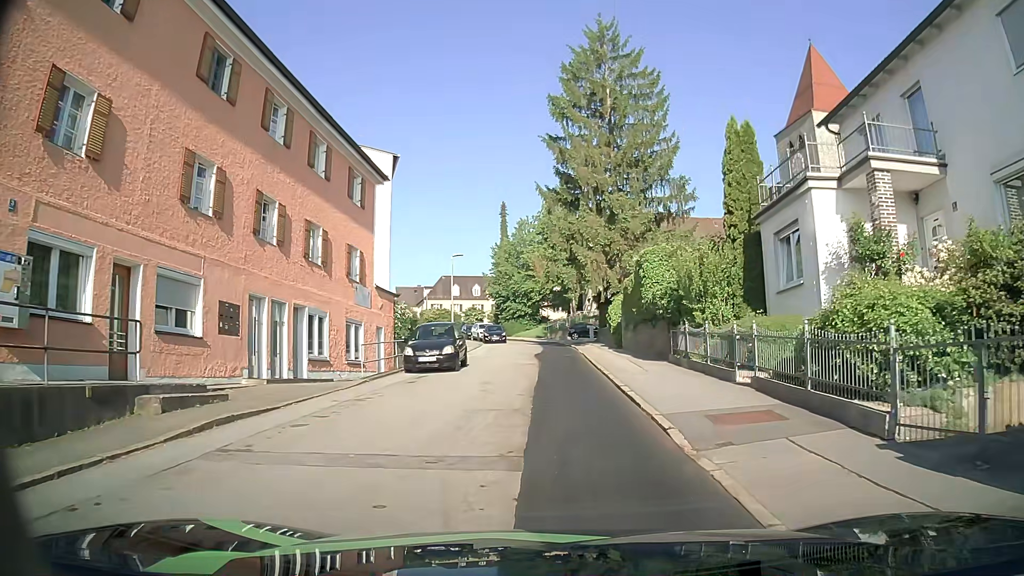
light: Day
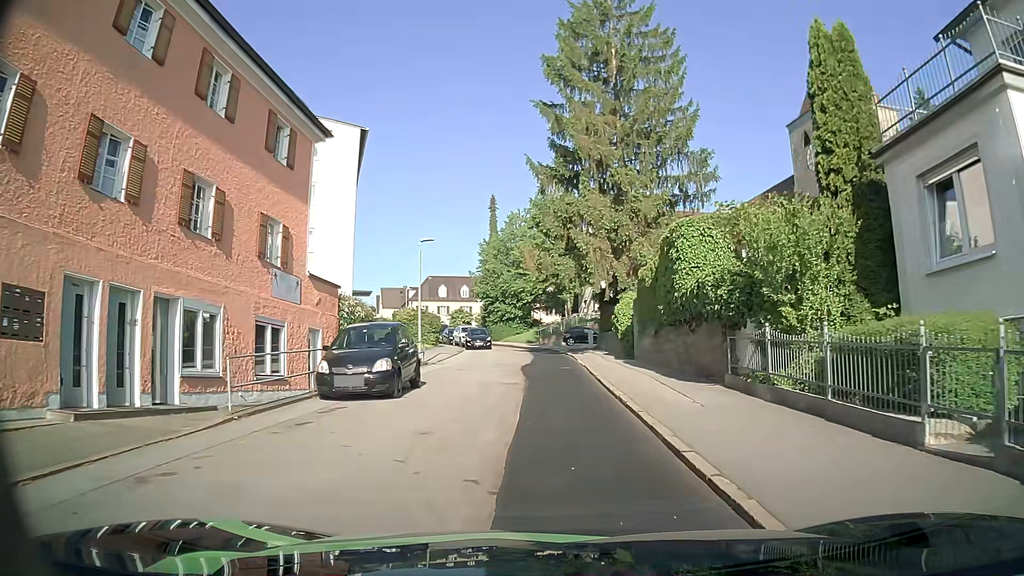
(0.0, +7.3) m; +1°
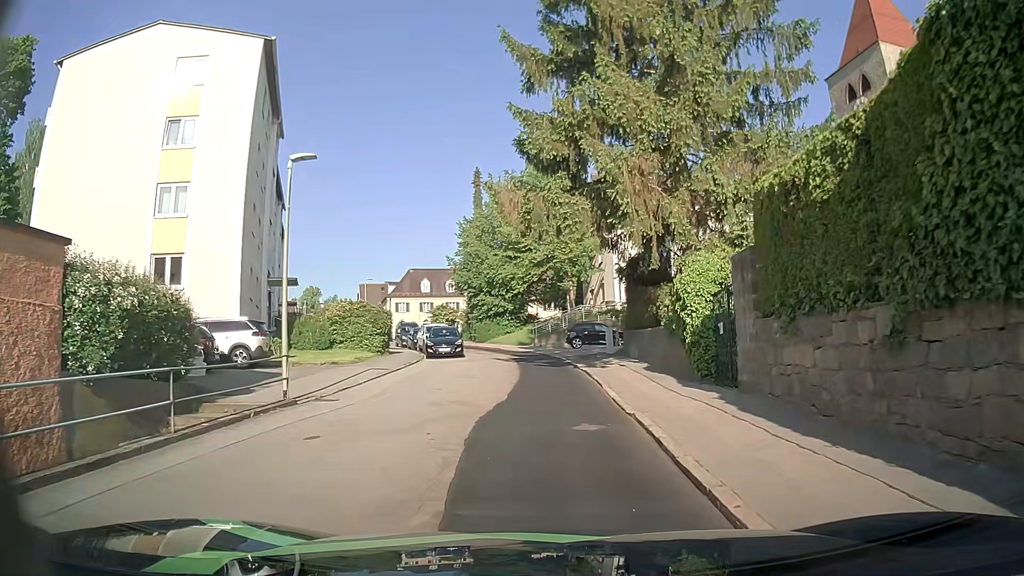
(-0.1, +14.4) m; 0°
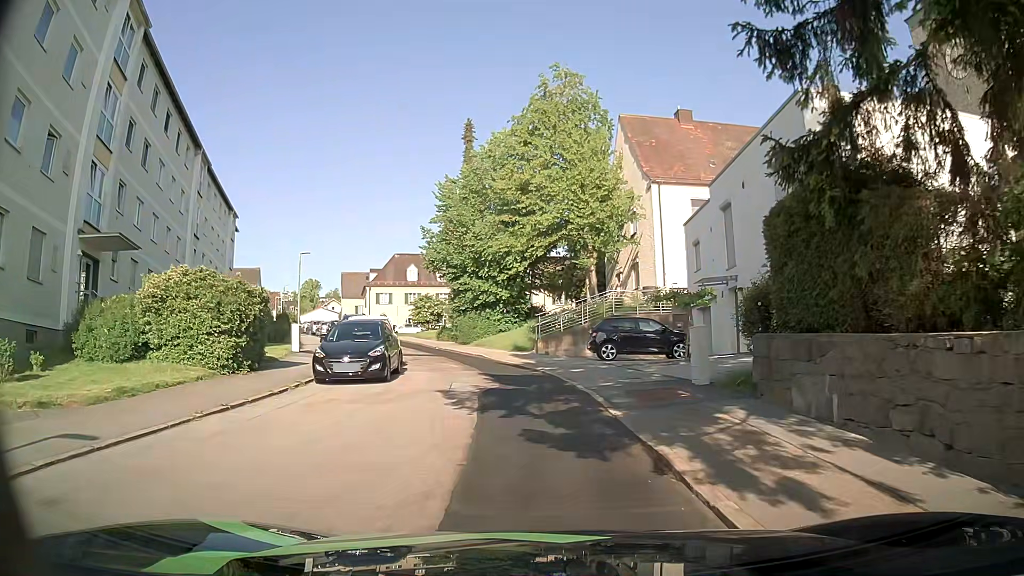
(-0.2, +16.2) m; -2°
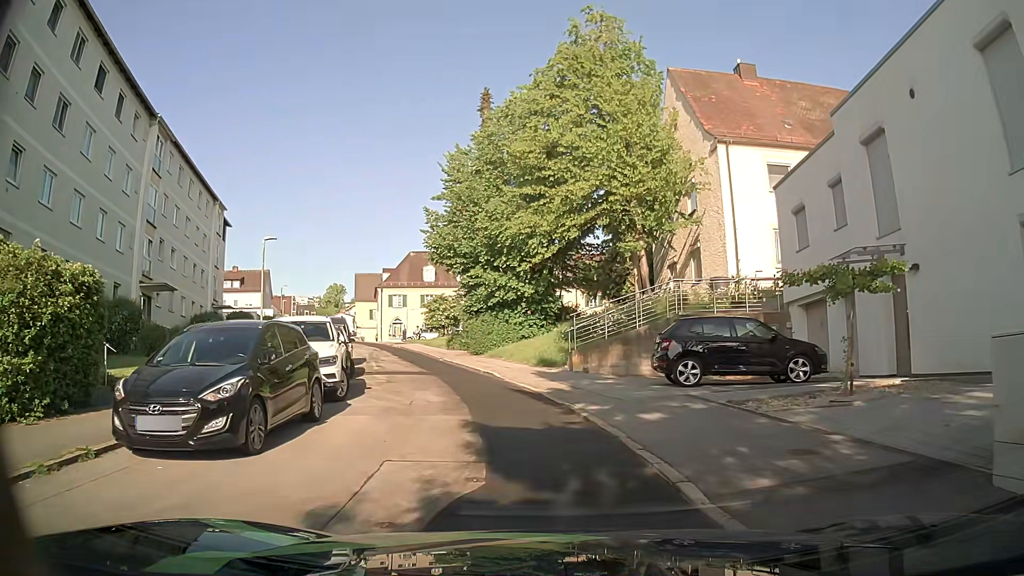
(-0.1, +8.8) m; -4°
